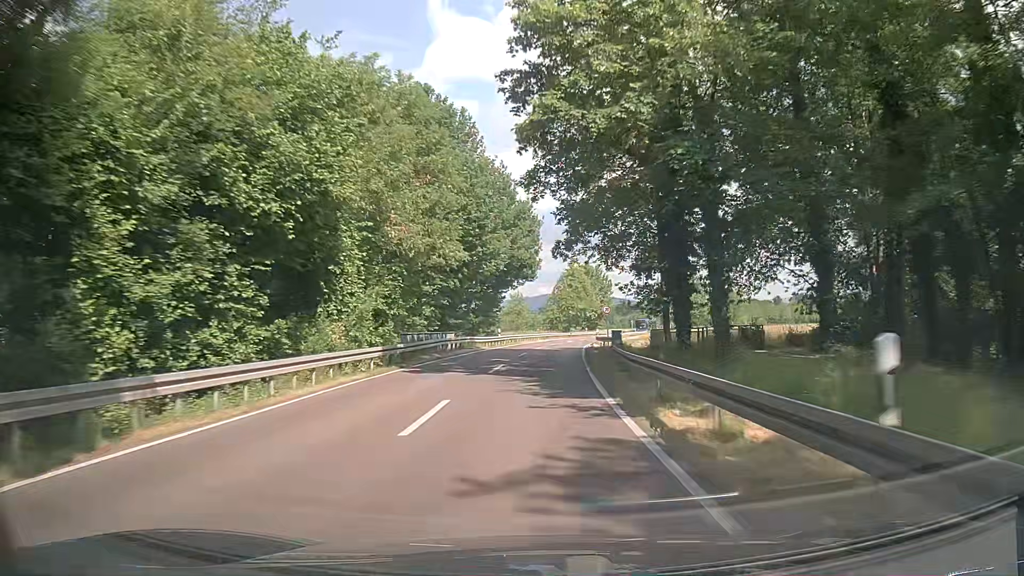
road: secondary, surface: asphalt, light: Day
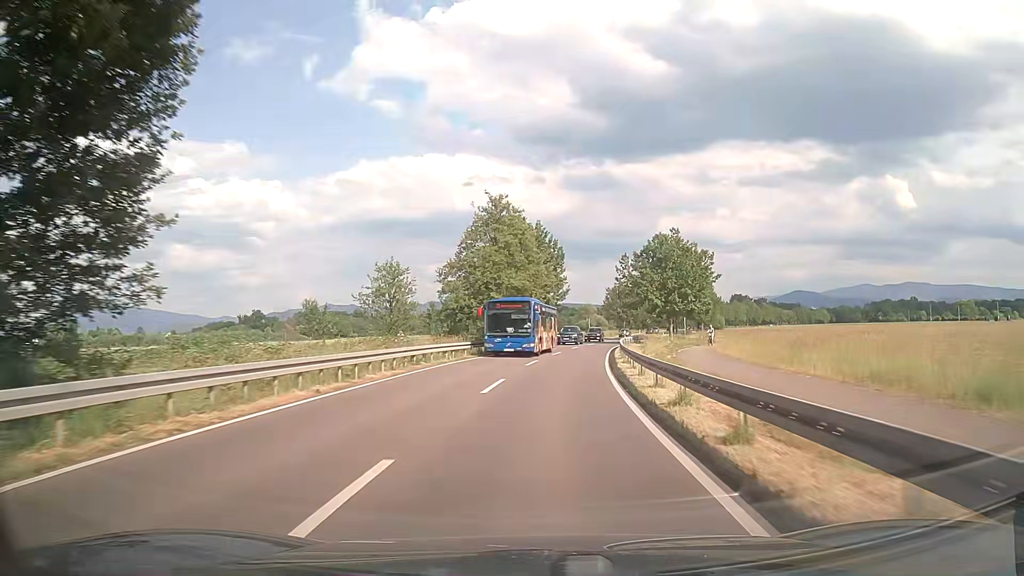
(+2.4, +53.6) m; +7°
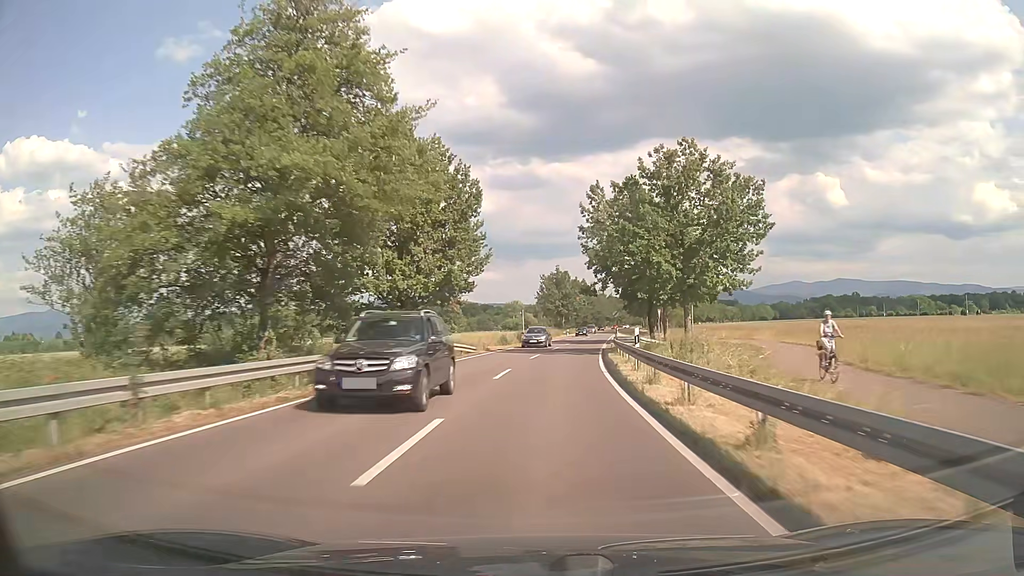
(+1.8, +33.0) m; +6°
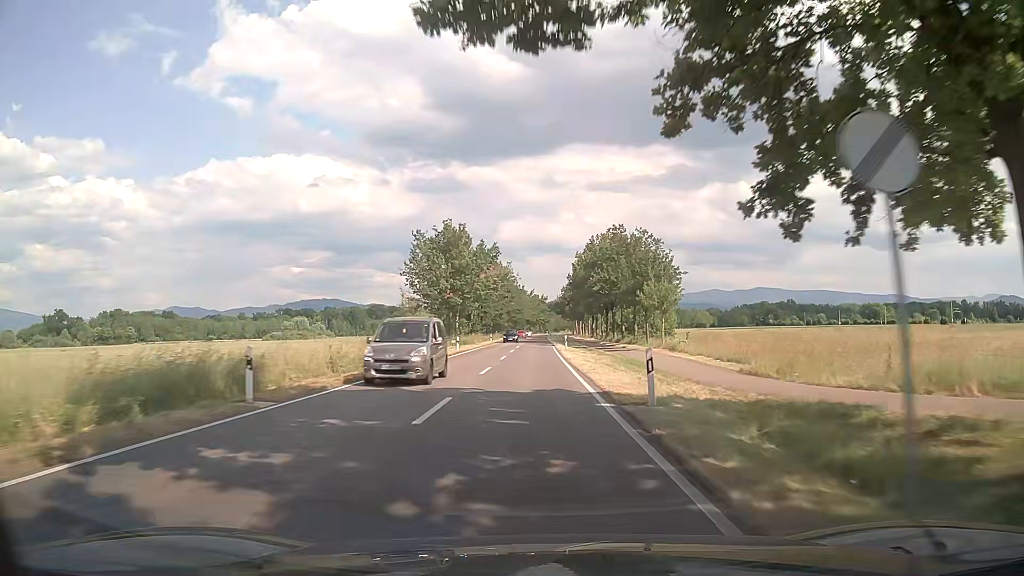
(+4.4, +56.0) m; +7°
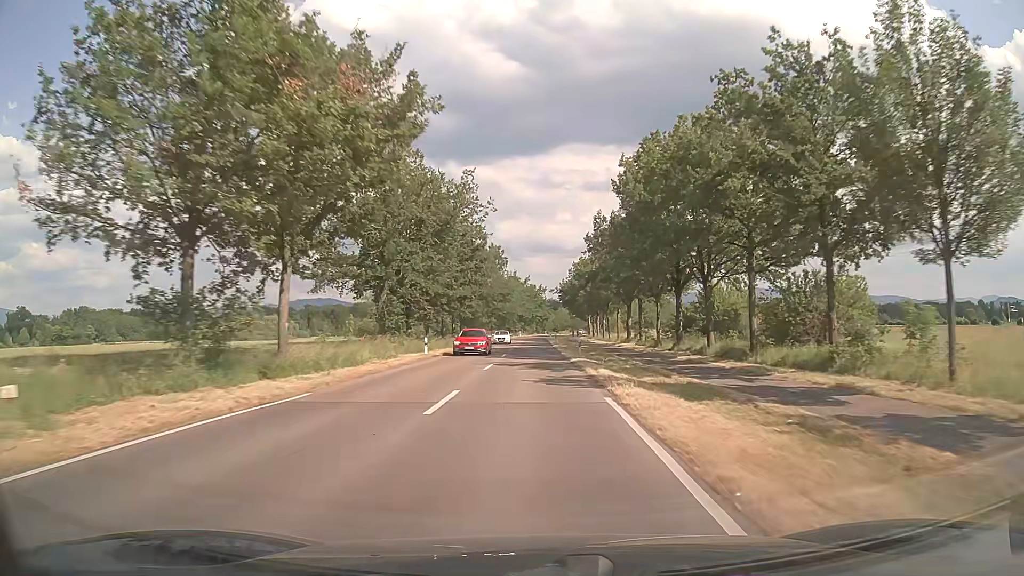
(+0.3, +47.4) m; +1°
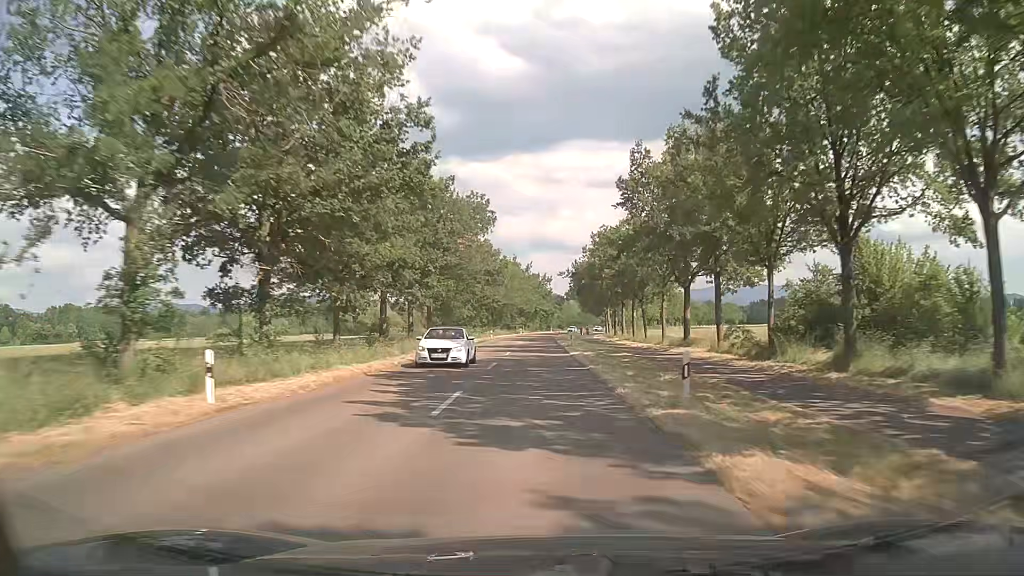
(-0.1, +24.6) m; -1°
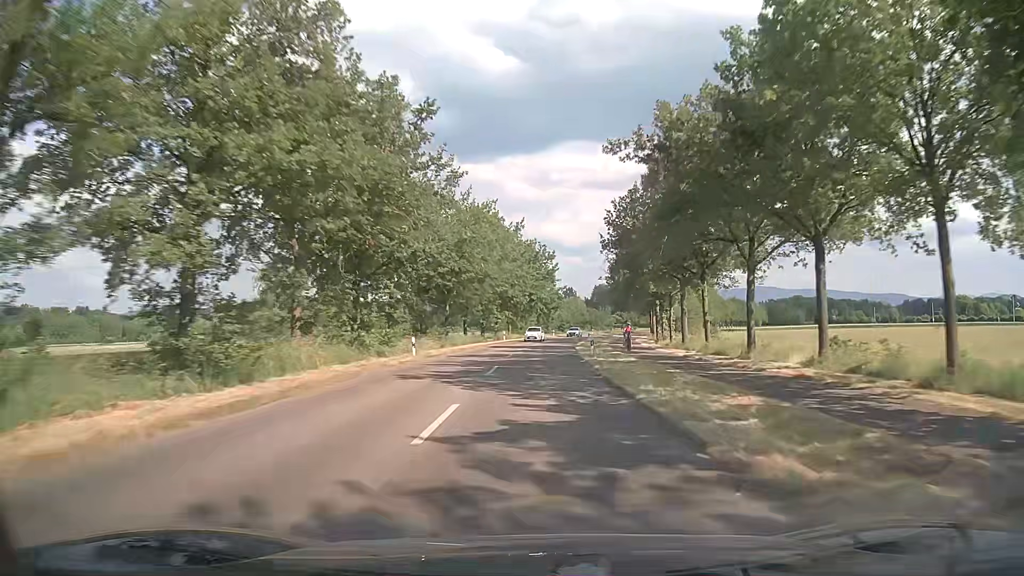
(+0.3, +50.8) m; 0°
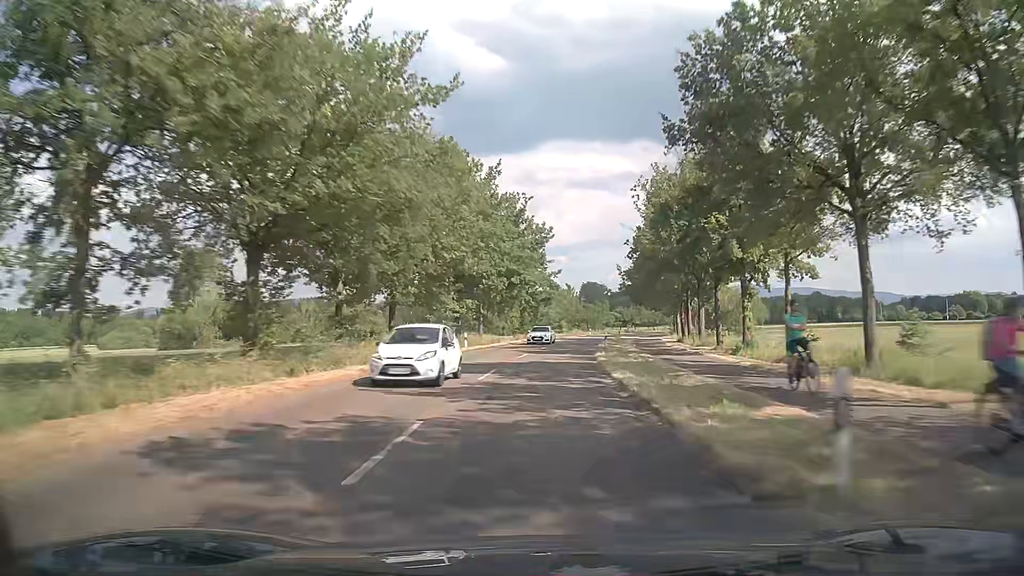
(+0.3, +26.1) m; +1°
(0, +10) (+1, +20) (+1, +30) (+2, +40) (+3, +50) (+5, +60) (+6, +70) (+8, +79) (+11, +89) (+13, +99) m
